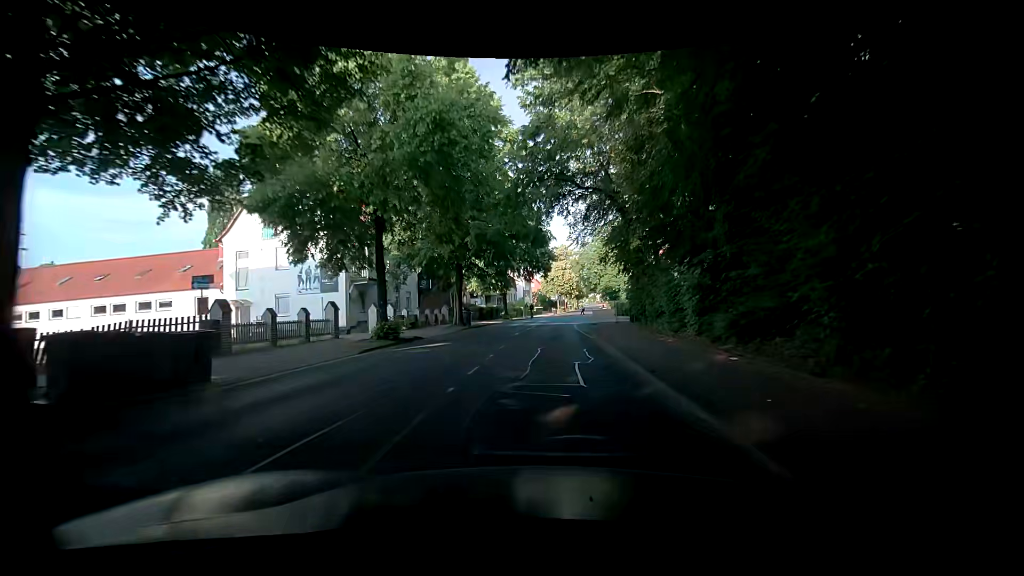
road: tertiary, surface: asphalt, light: Day
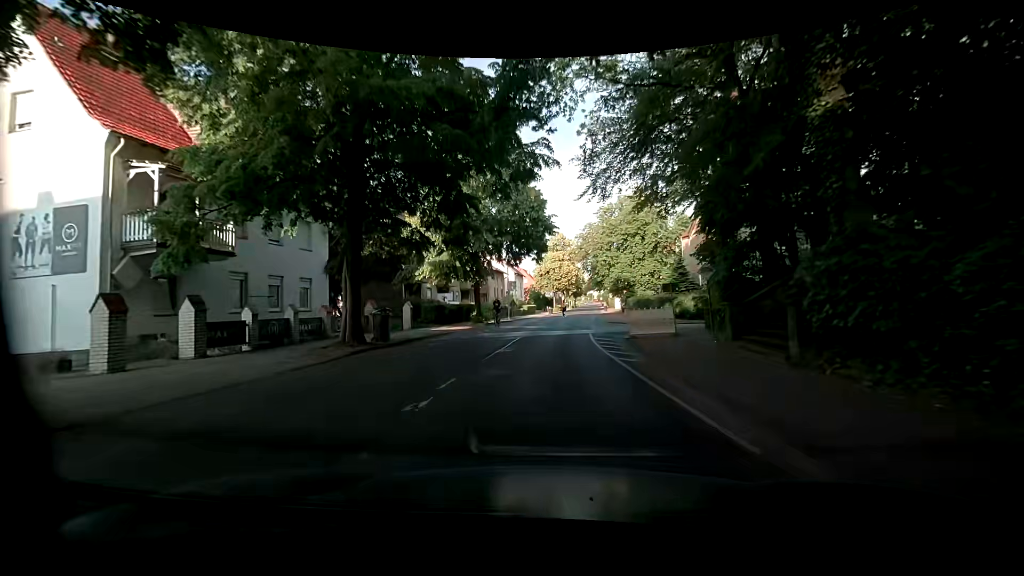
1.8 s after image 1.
(-0.1, +17.8) m; -1°
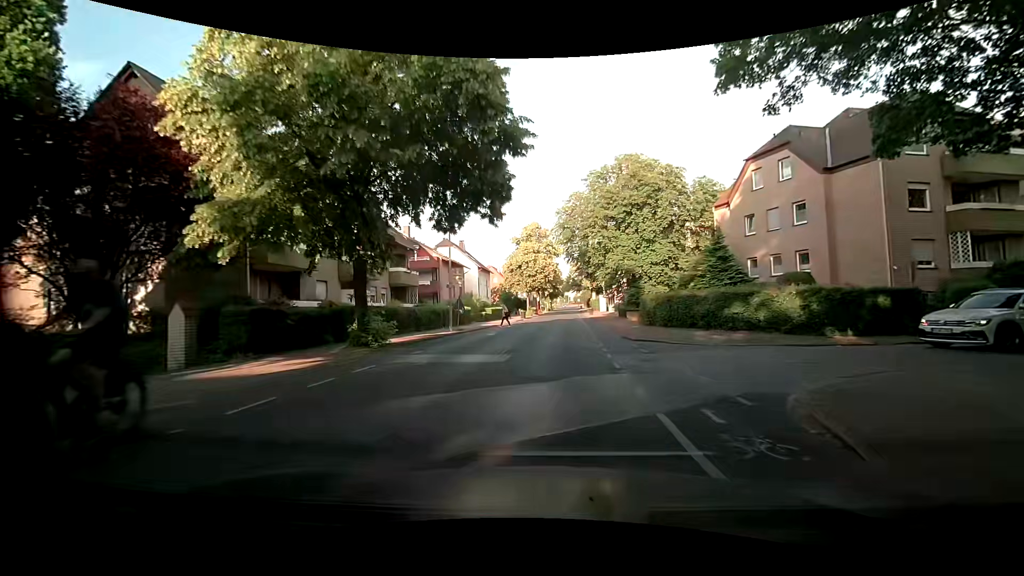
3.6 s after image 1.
(+0.7, +18.5) m; +4°
(0, +10) (+1, +20) (+1, +30) (+2, +40) (+3, +50) (+3, +60) (+4, +70) (+5, +80) (+5, +90) (+6, +100) m
